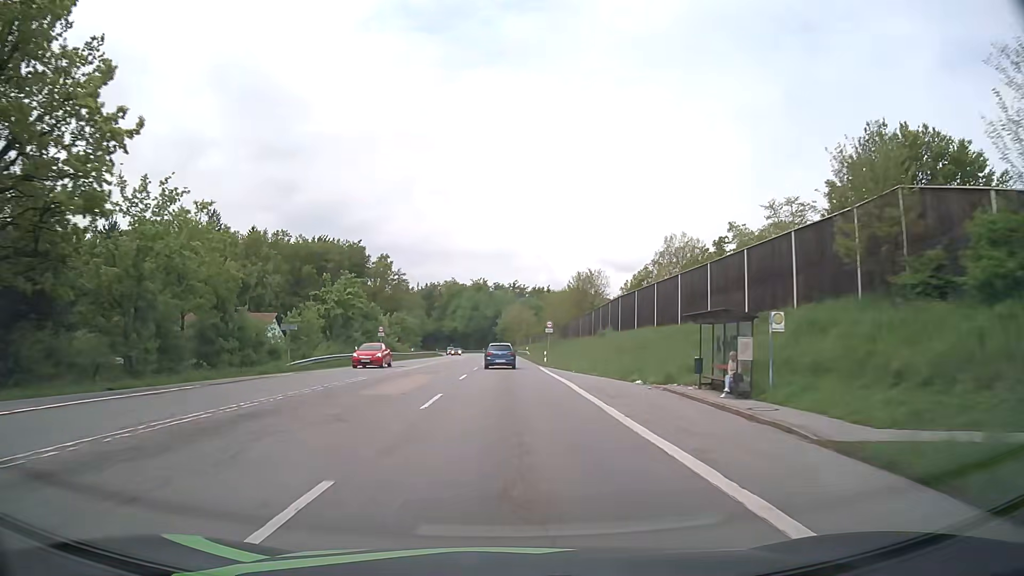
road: secondary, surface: asphalt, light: Day
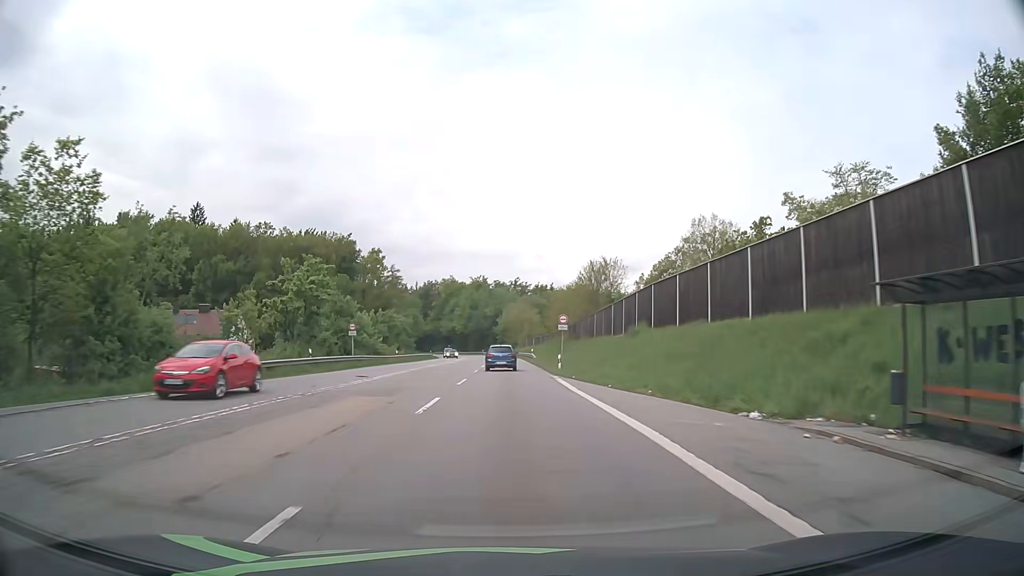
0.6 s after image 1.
(0.0, +12.6) m; 0°
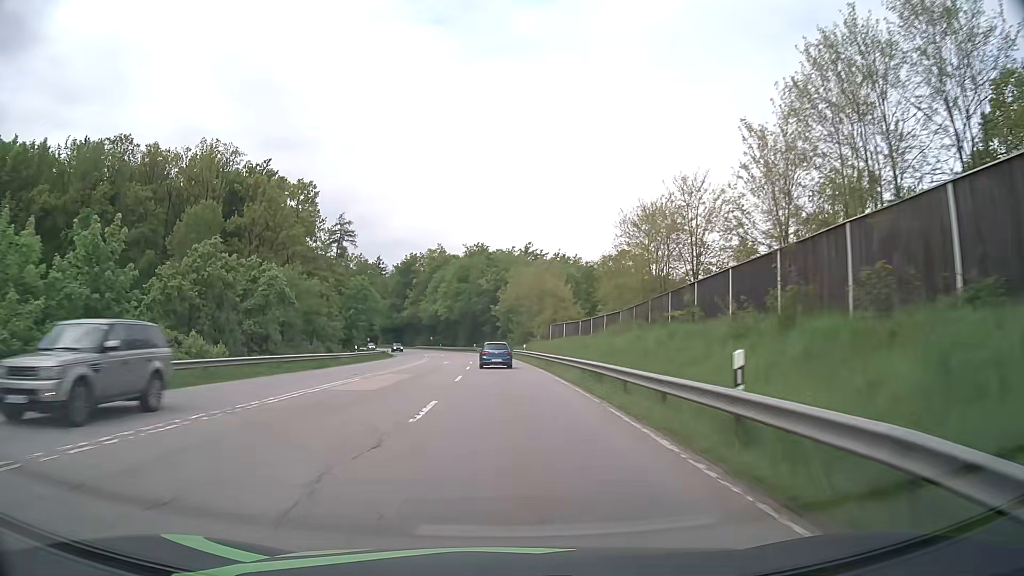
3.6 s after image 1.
(-0.1, +62.6) m; 0°
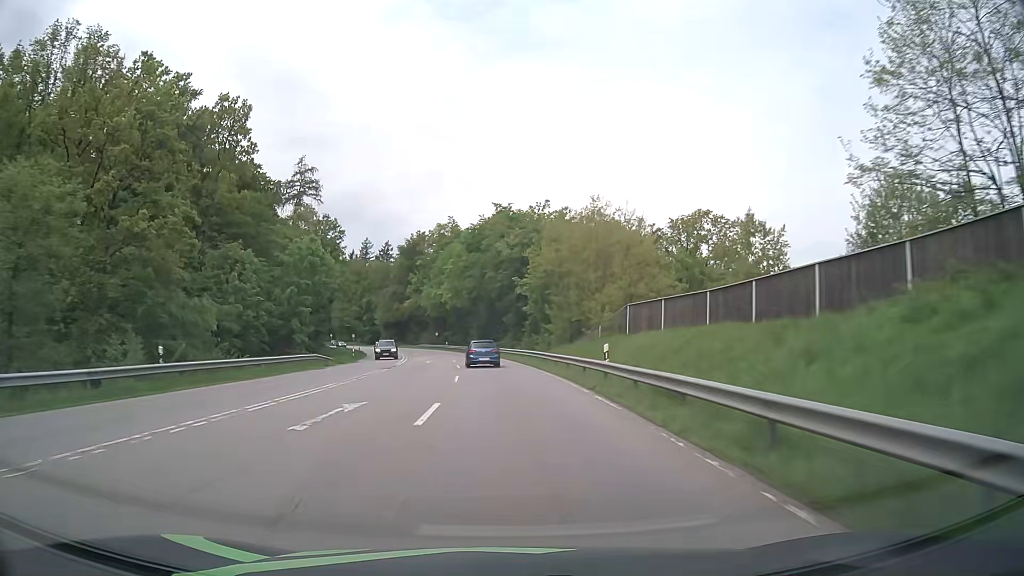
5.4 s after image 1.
(-0.6, +36.8) m; -2°
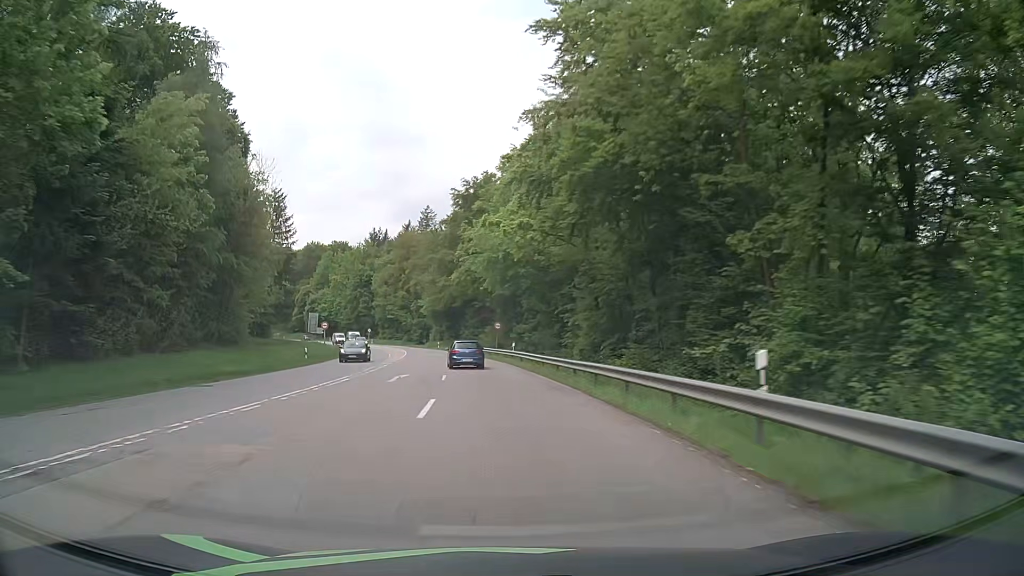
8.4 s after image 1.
(-3.5, +59.3) m; -7°
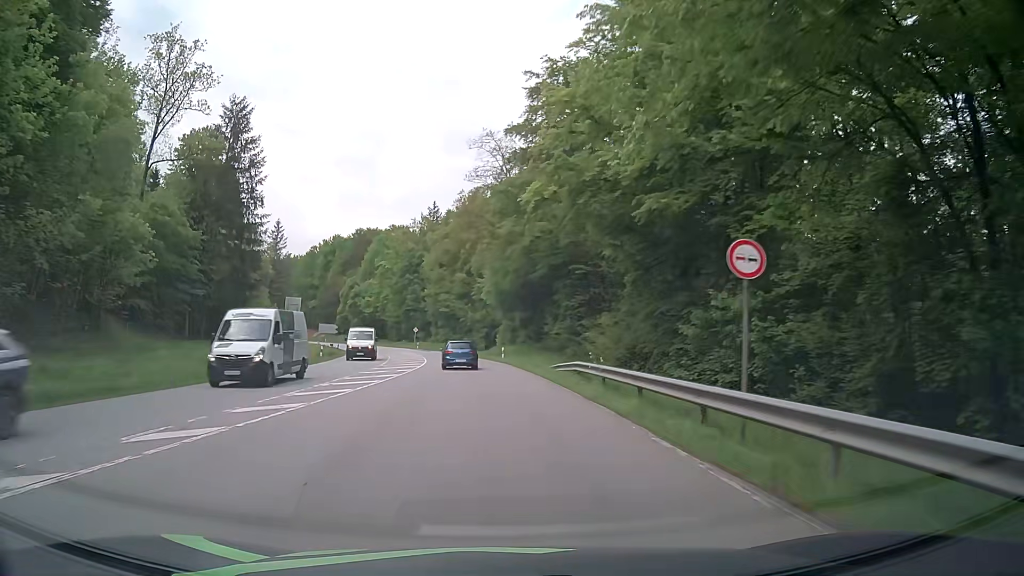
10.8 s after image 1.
(-3.1, +46.0) m; -8°
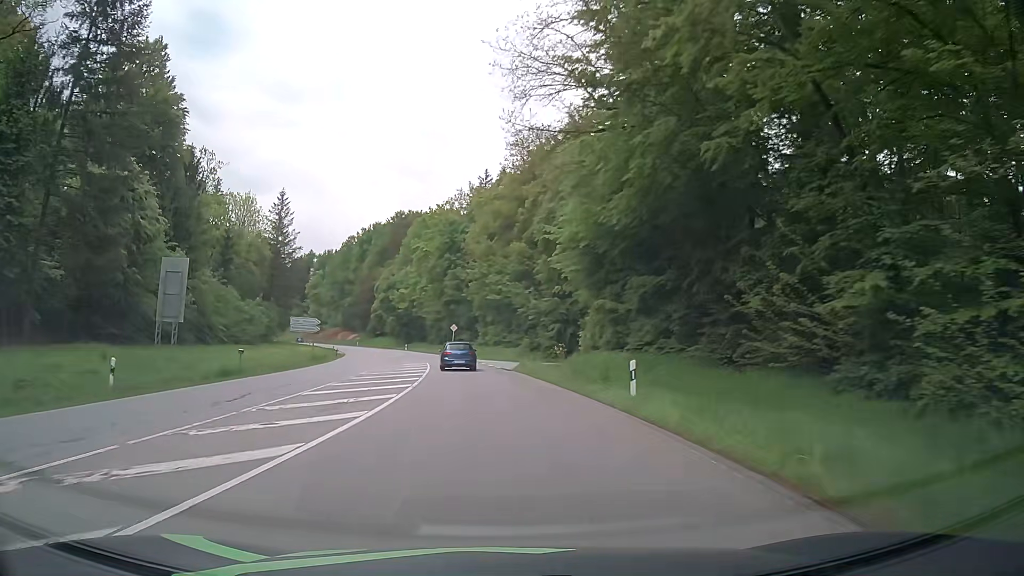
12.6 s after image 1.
(-1.6, +34.0) m; -5°
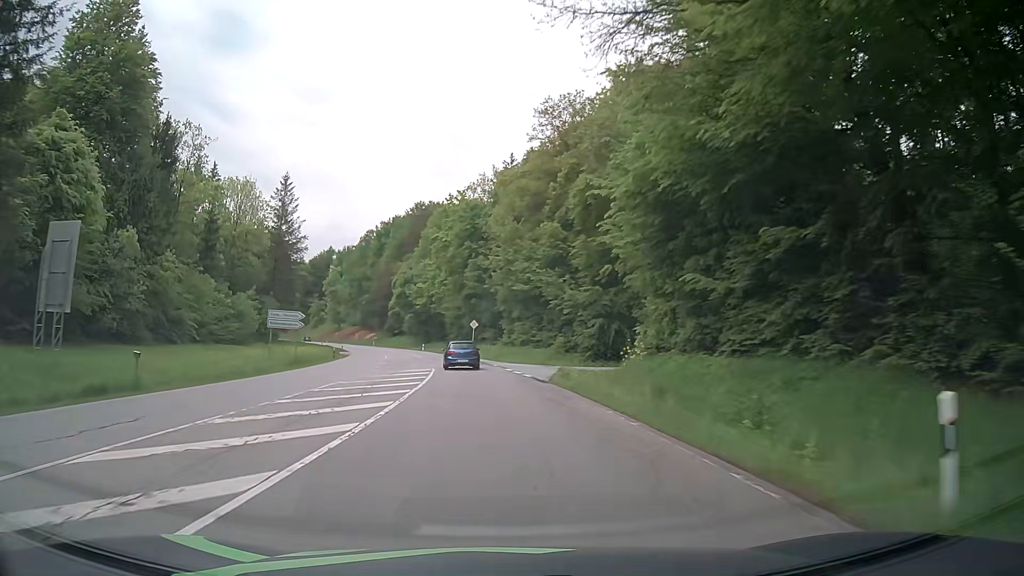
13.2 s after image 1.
(-0.3, +11.3) m; -3°
(0, +10) (0, +20) (-1, +30) (-2, +40) (-4, +50) (-5, +60) (-7, +69) (-9, +79) (-12, +89) (-15, +99) m
